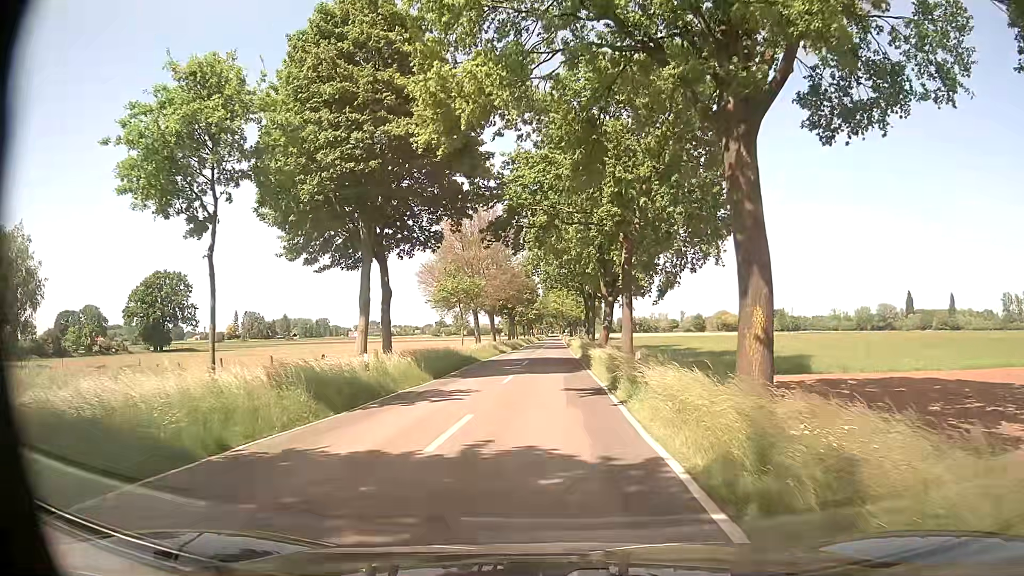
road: tertiary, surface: asphalt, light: Day
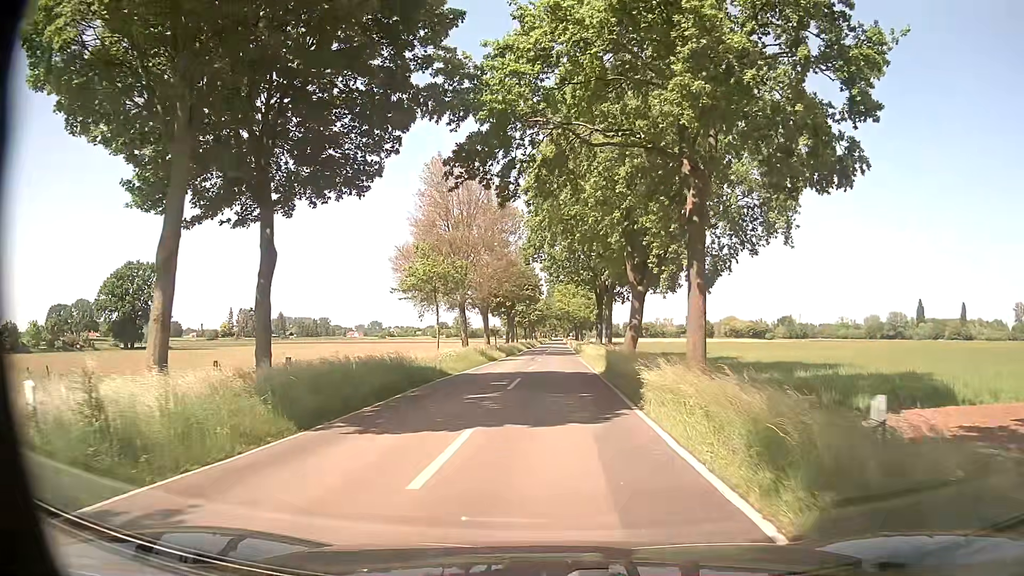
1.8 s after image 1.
(0.0, +13.7) m; 0°
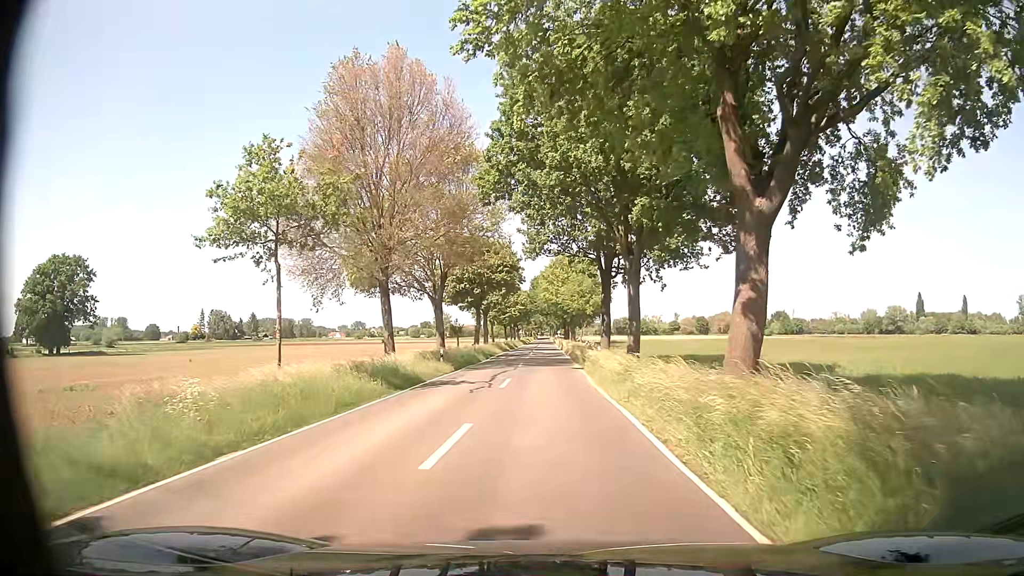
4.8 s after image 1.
(+0.5, +22.4) m; +1°
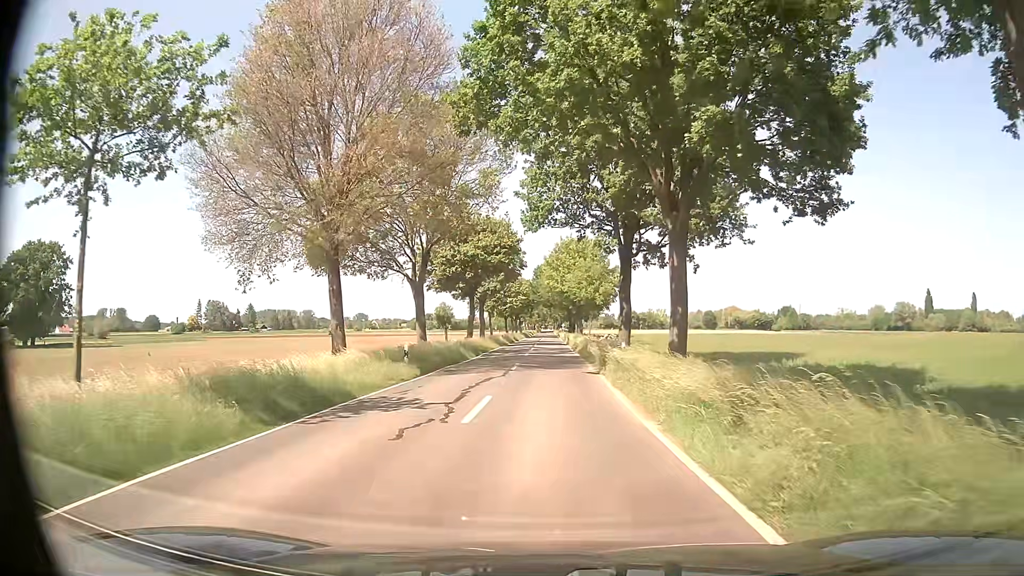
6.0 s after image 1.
(0.0, +9.0) m; -1°
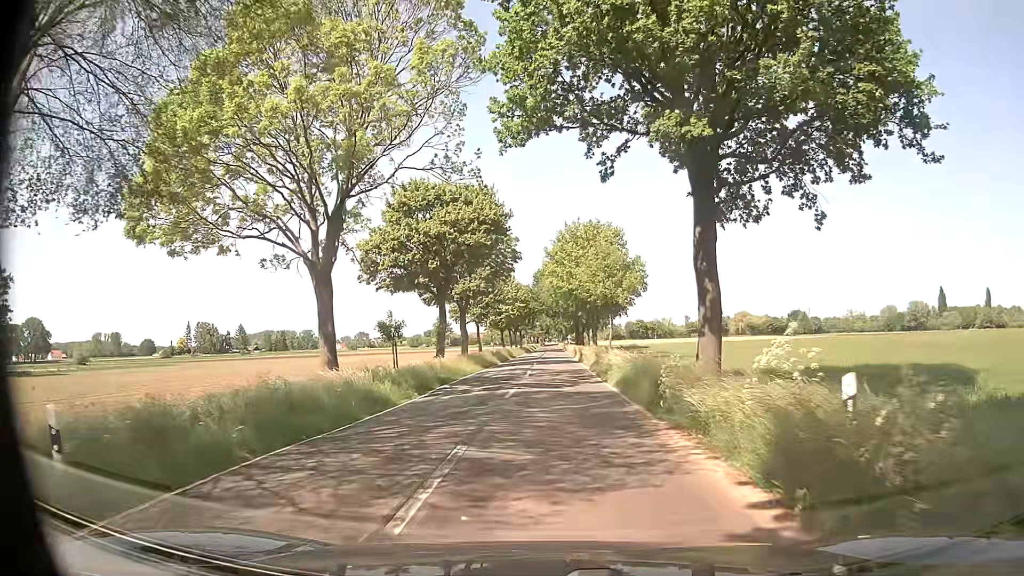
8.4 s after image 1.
(+0.1, +18.1) m; 0°
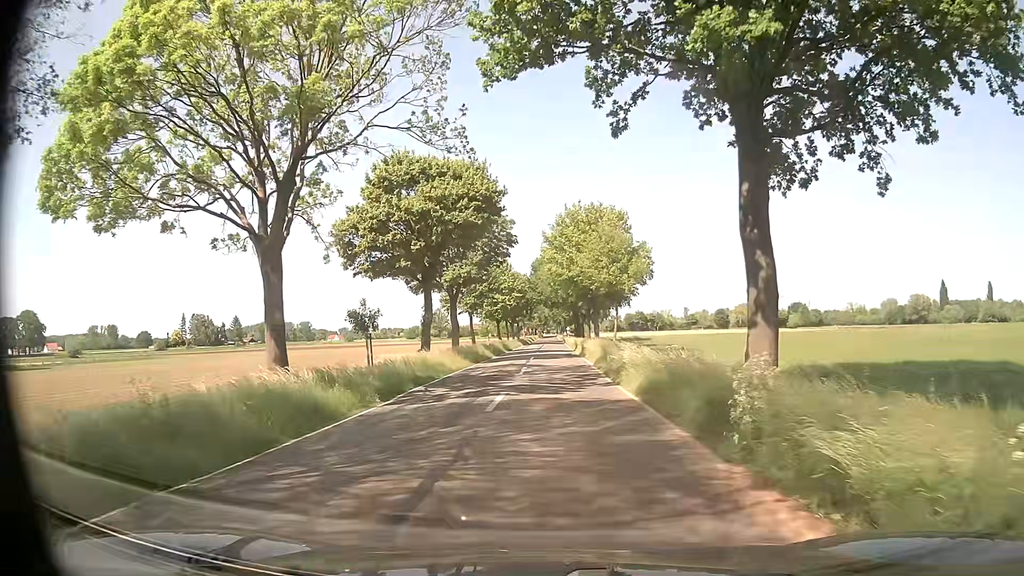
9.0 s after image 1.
(0.0, +4.5) m; +1°
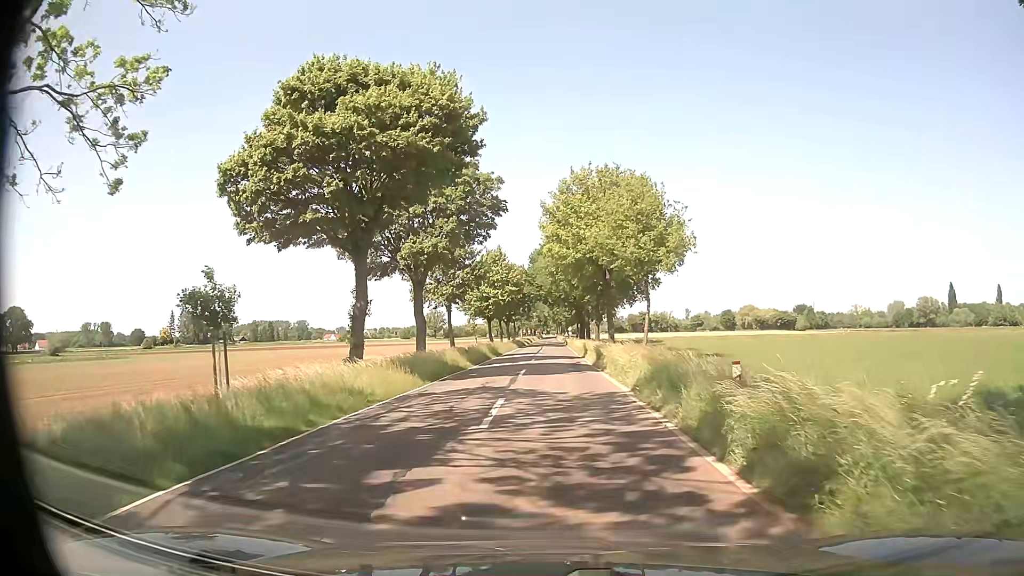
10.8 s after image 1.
(-0.4, +13.4) m; -2°
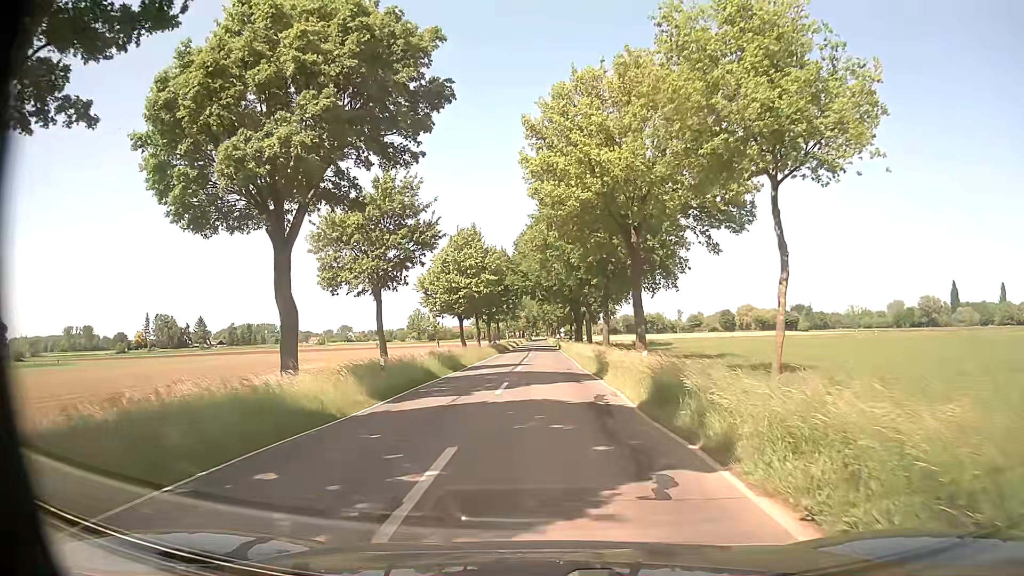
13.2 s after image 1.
(+0.2, +17.8) m; 0°
(0, +10) (0, +20) (0, +30) (0, +40) (0, +50) (+1, +60) (+1, +70) (+1, +80) (+1, +90) (+1, +100) m
